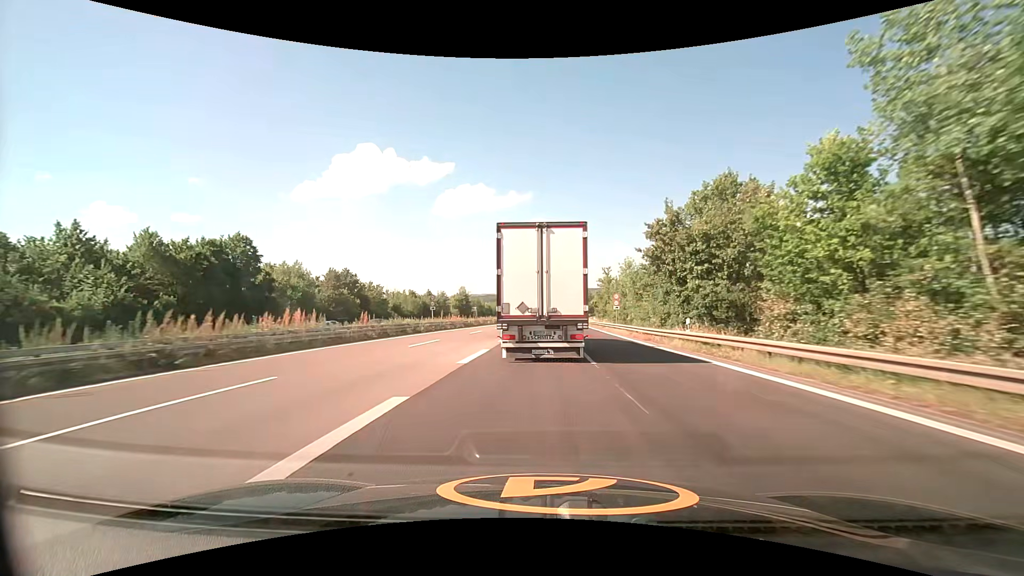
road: trunk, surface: asphalt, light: Day
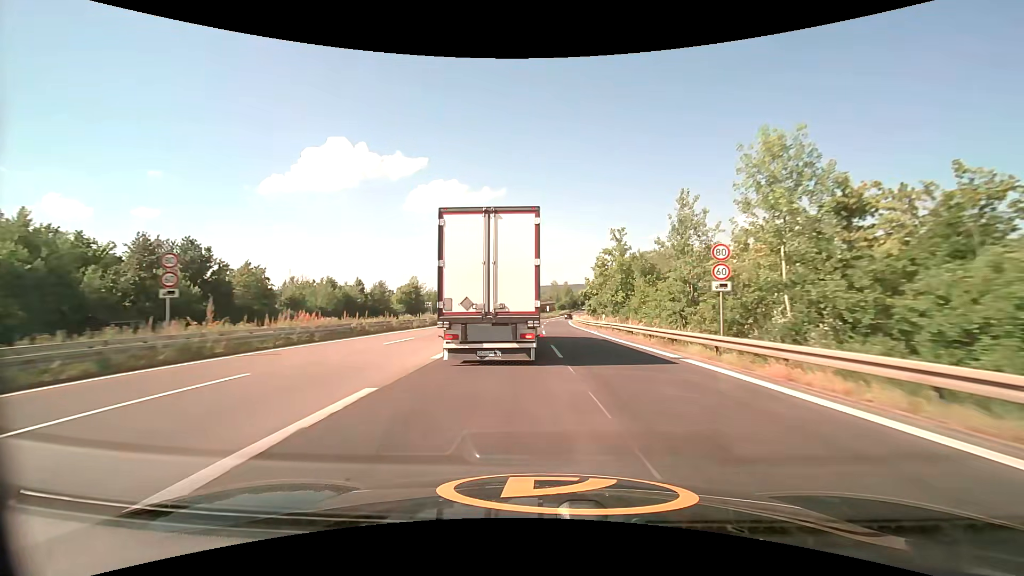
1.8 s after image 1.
(+0.7, +35.4) m; +3°
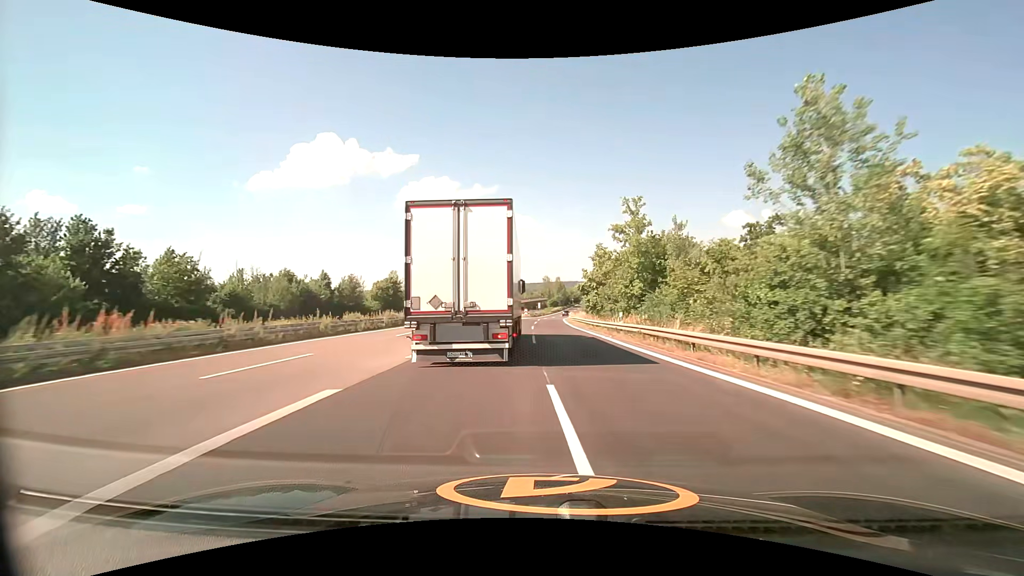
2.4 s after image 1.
(+0.1, +12.2) m; +1°
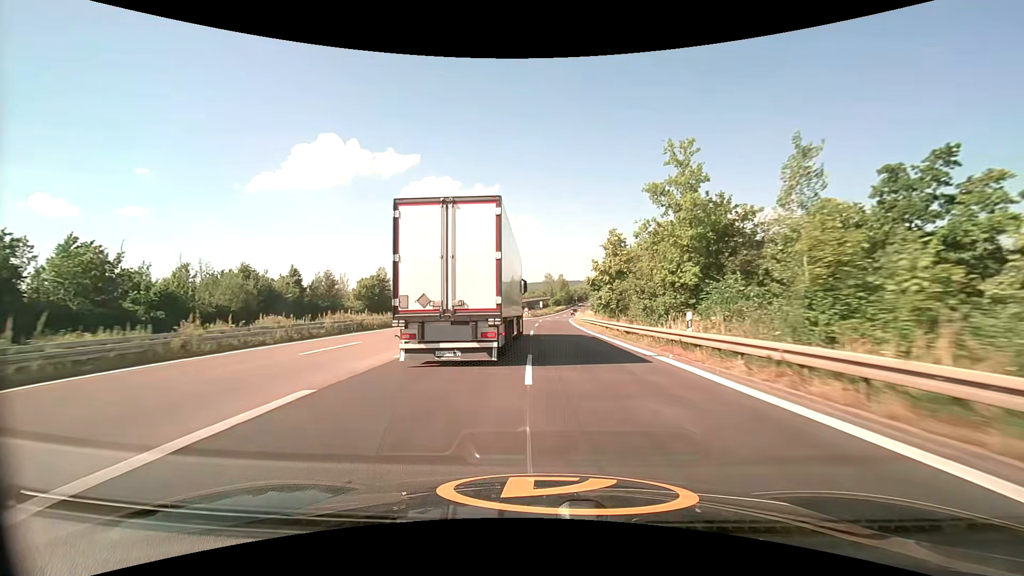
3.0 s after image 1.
(0.0, +11.9) m; 0°
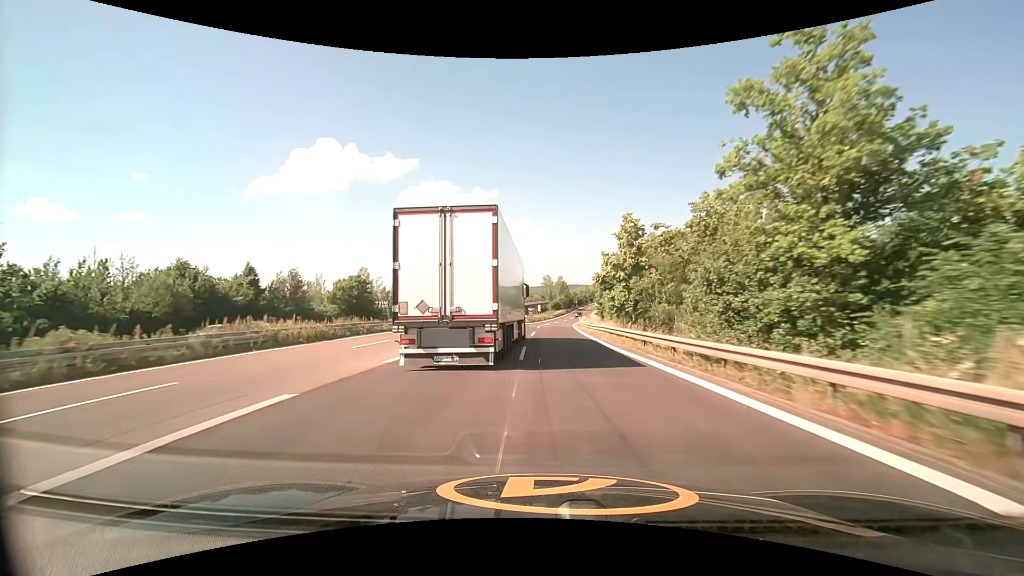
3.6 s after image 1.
(0.0, +11.8) m; 0°
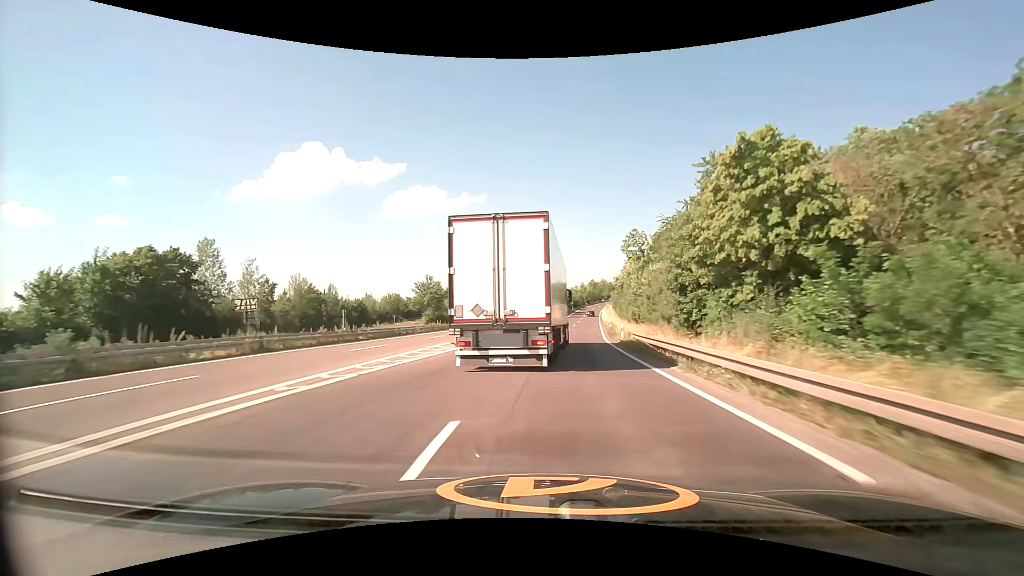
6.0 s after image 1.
(+0.7, +51.0) m; +2°
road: trunk_link
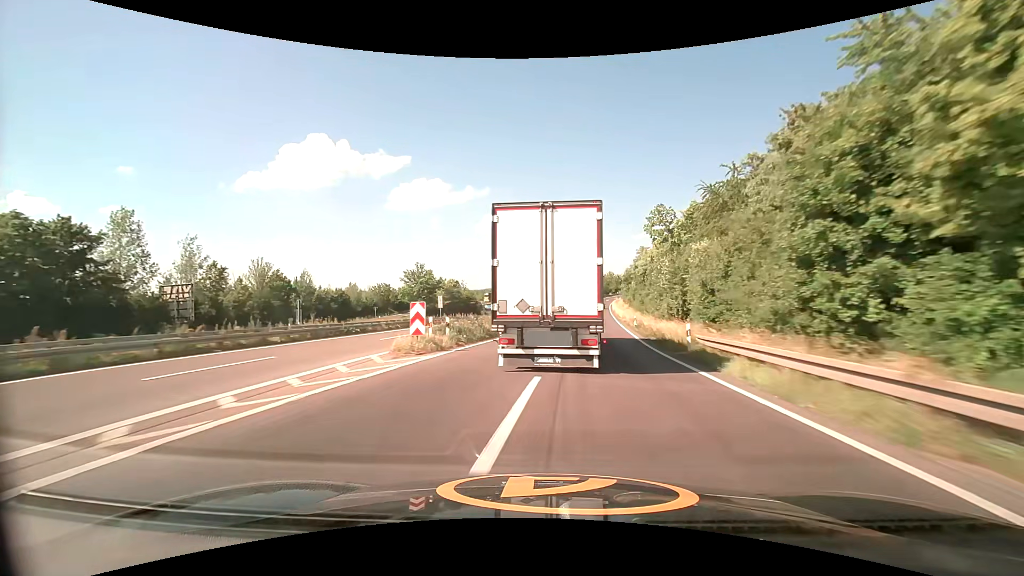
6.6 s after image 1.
(-0.1, +14.1) m; -1°
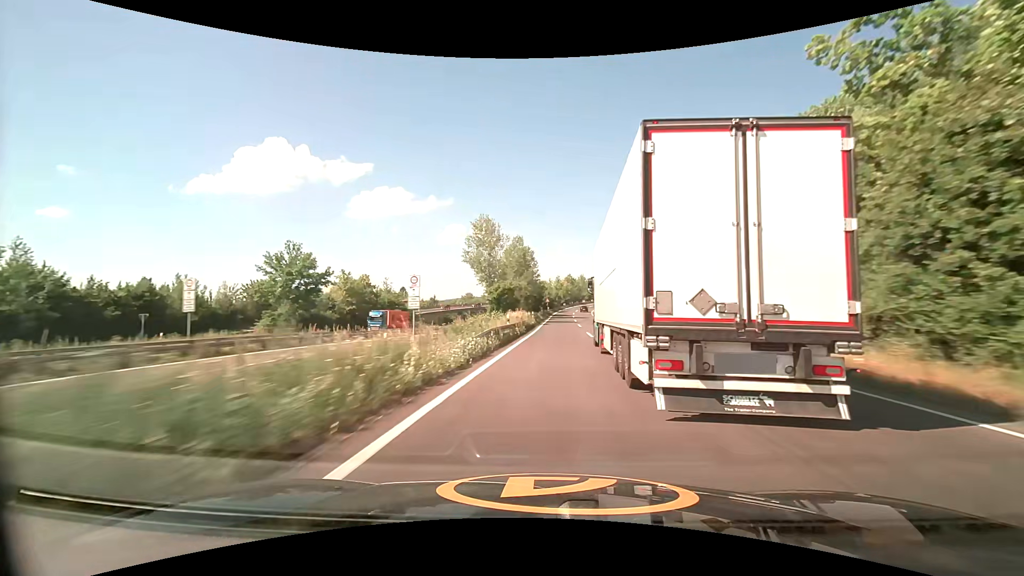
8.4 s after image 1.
(+1.6, +46.1) m; +4°
(0, +10) (+1, +20) (+1, +30) (+2, +40) (+2, +50) (+3, +60) (+3, +70) (+4, +80) (+5, +90) (+5, +100) m
